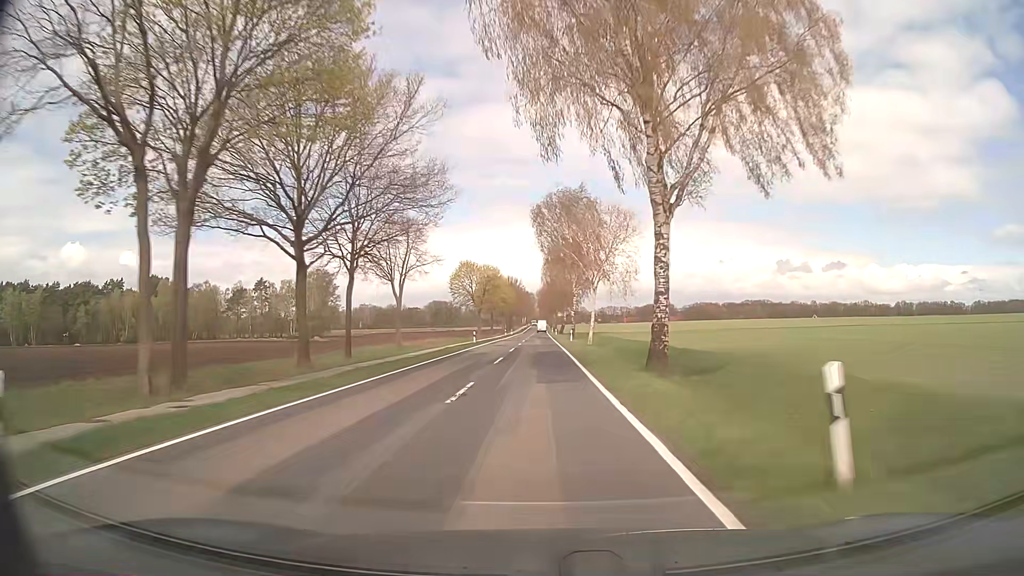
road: secondary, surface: asphalt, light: Day
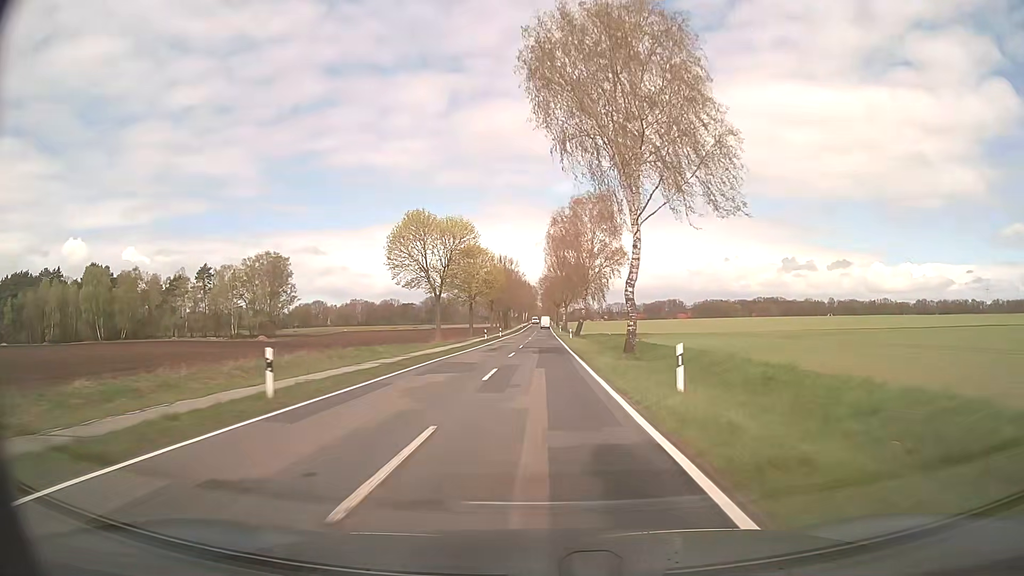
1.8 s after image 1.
(-0.1, +43.1) m; 0°
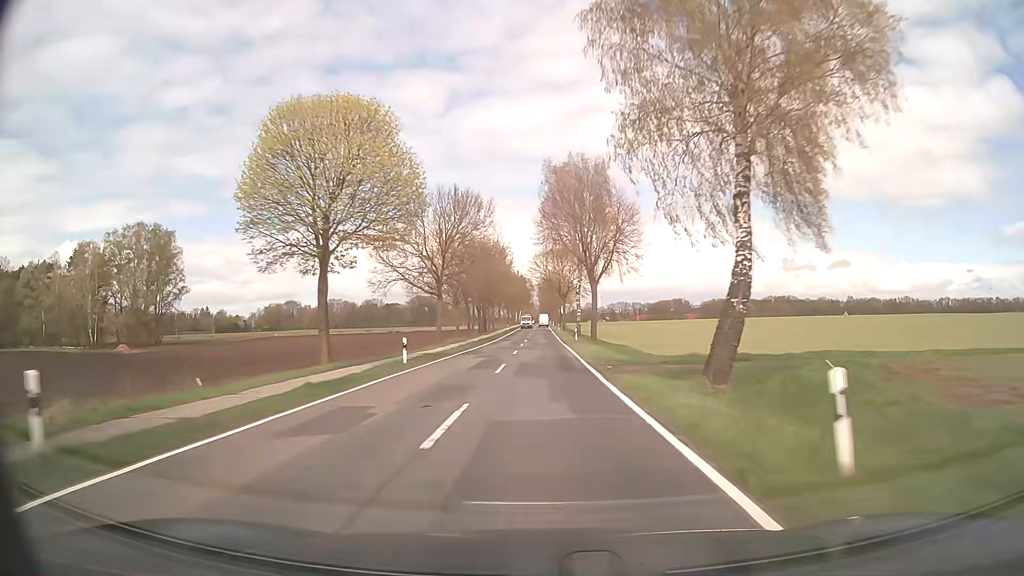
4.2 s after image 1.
(0.0, +57.6) m; 0°
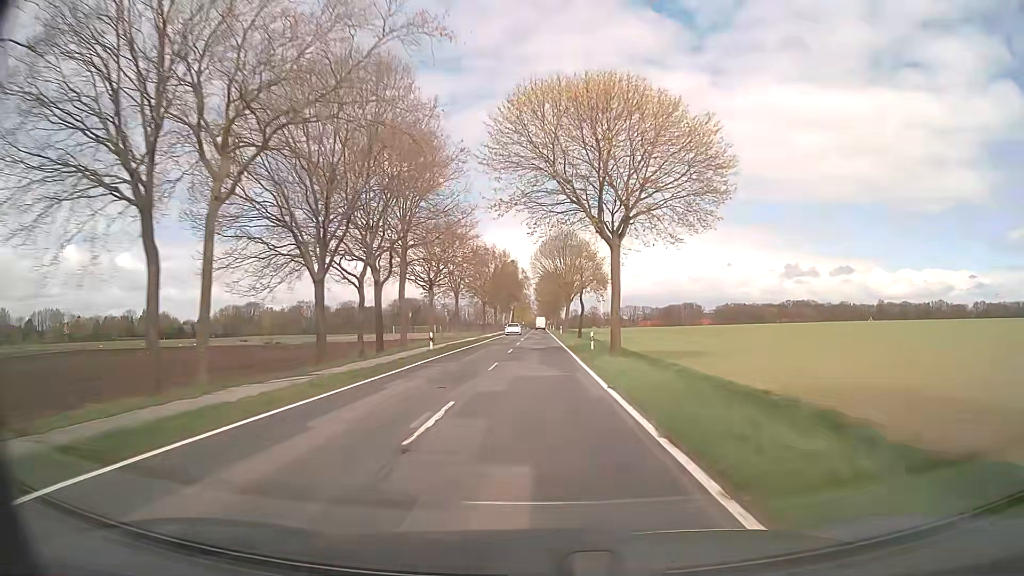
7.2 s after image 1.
(+0.3, +71.9) m; 0°
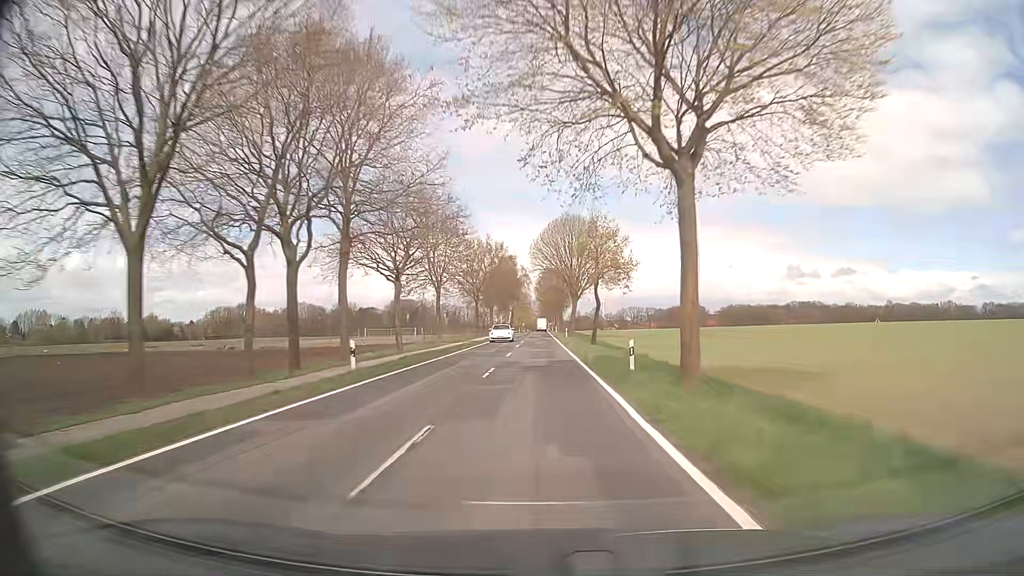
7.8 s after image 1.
(0.0, +14.3) m; 0°
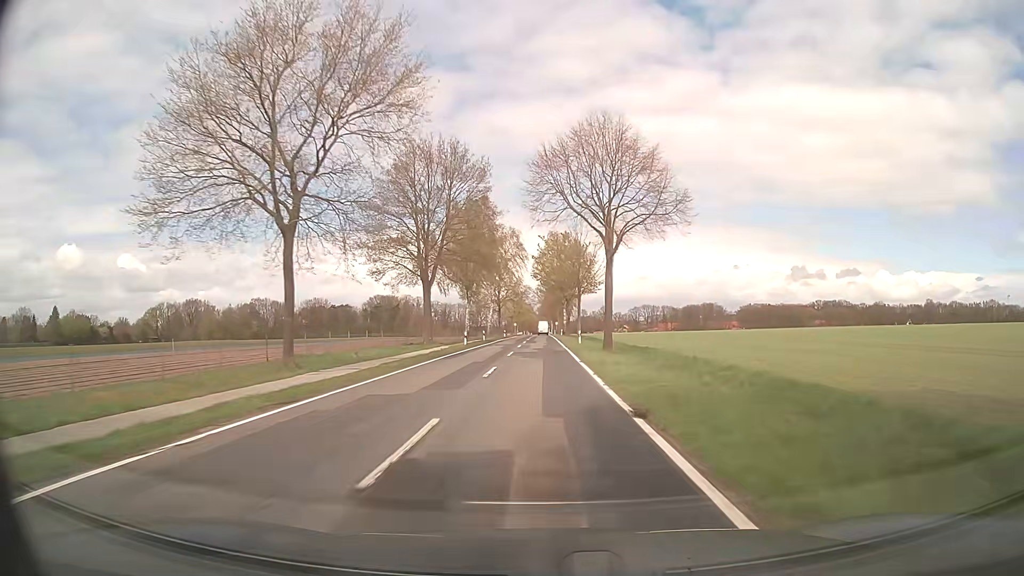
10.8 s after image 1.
(+0.1, +71.5) m; 0°
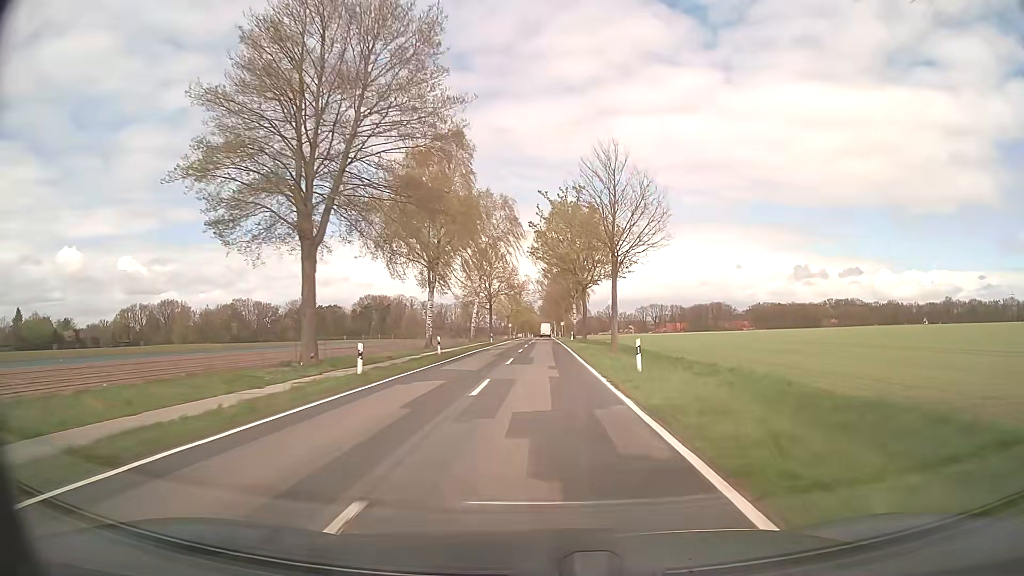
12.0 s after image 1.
(0.0, +28.7) m; 0°
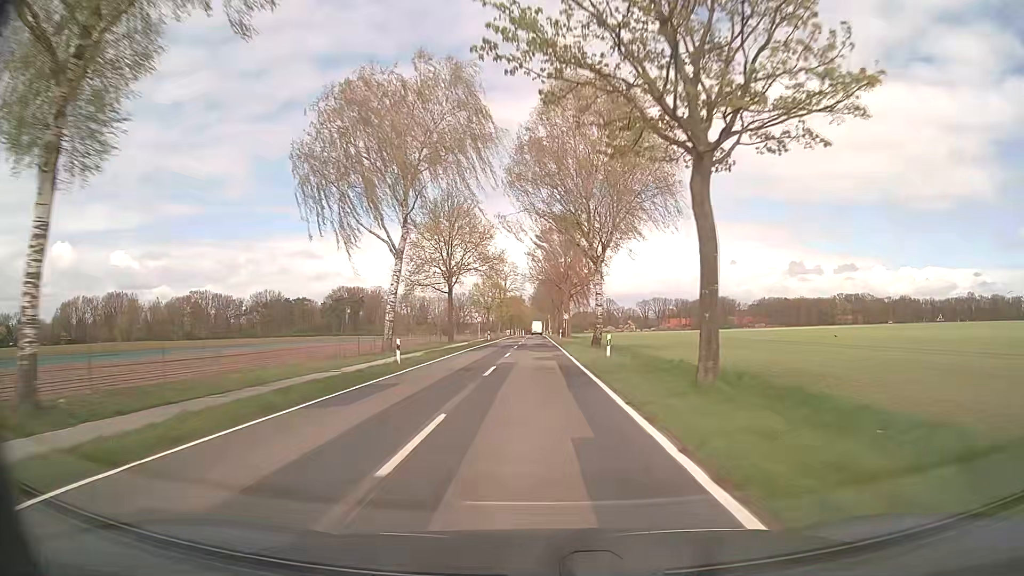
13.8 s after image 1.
(+0.1, +43.0) m; 0°
(0, +10) (0, +20) (0, +30) (0, +40) (0, +50) (0, +60) (0, +70) (0, +80) (0, +90) (0, +100) m
